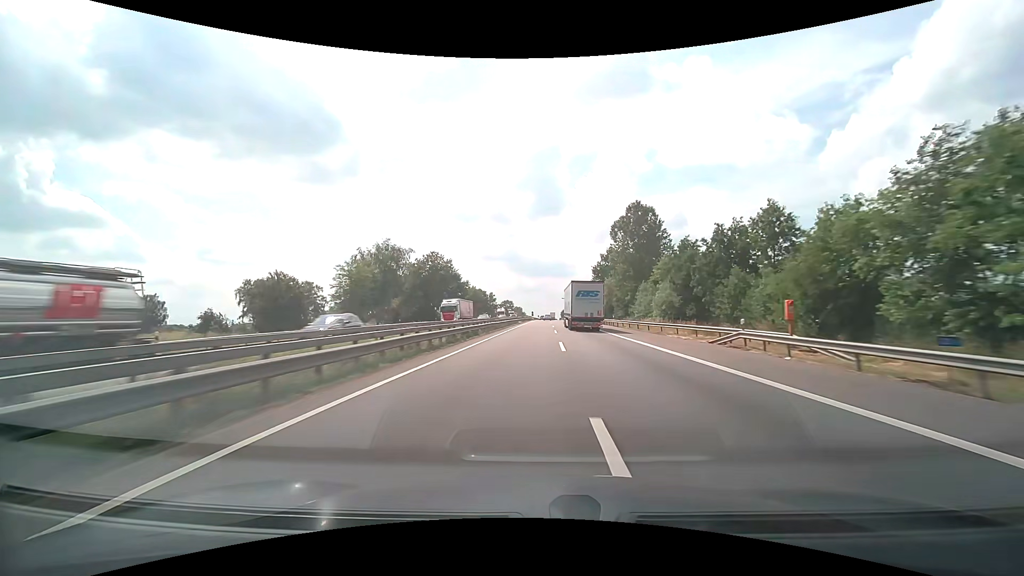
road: motorway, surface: asphalt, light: Day
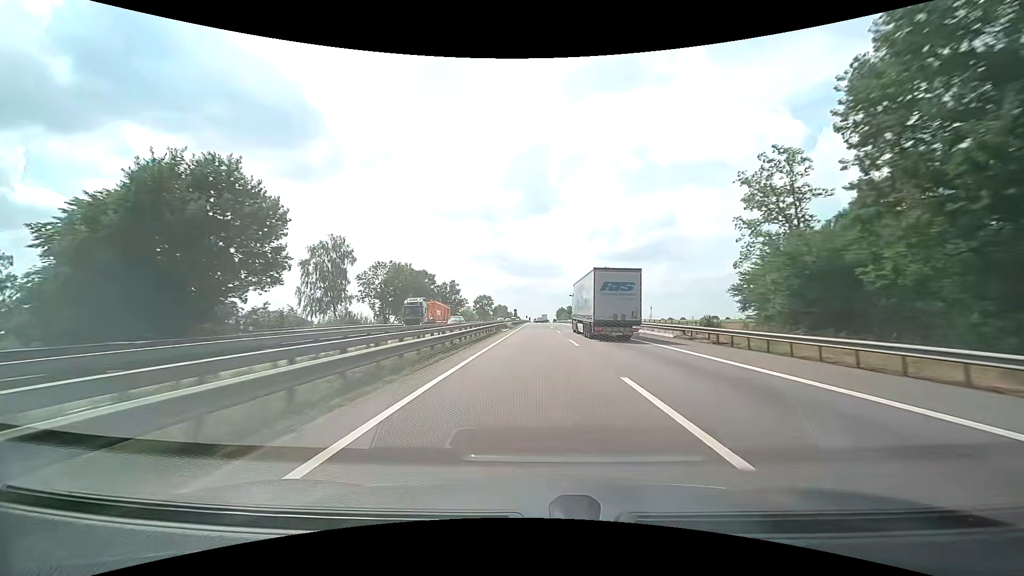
(+1.3, +85.5) m; +1°
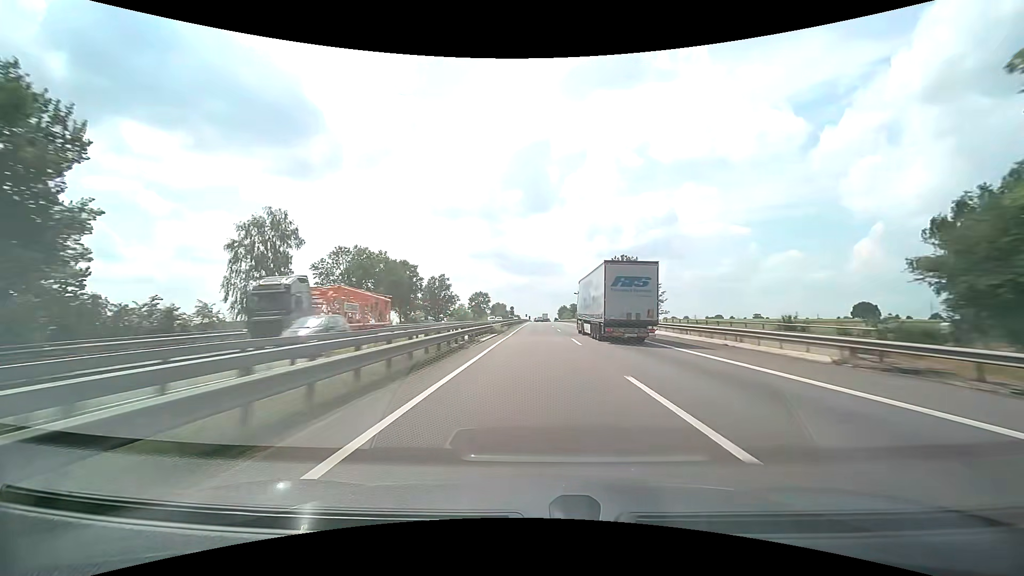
(0.0, +17.8) m; 0°
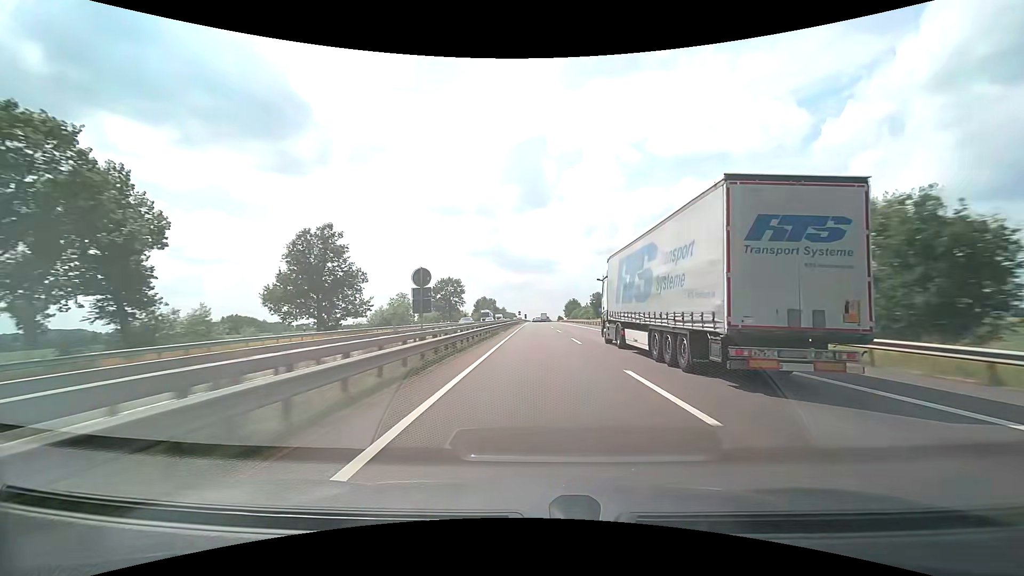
(+0.4, +73.4) m; 0°
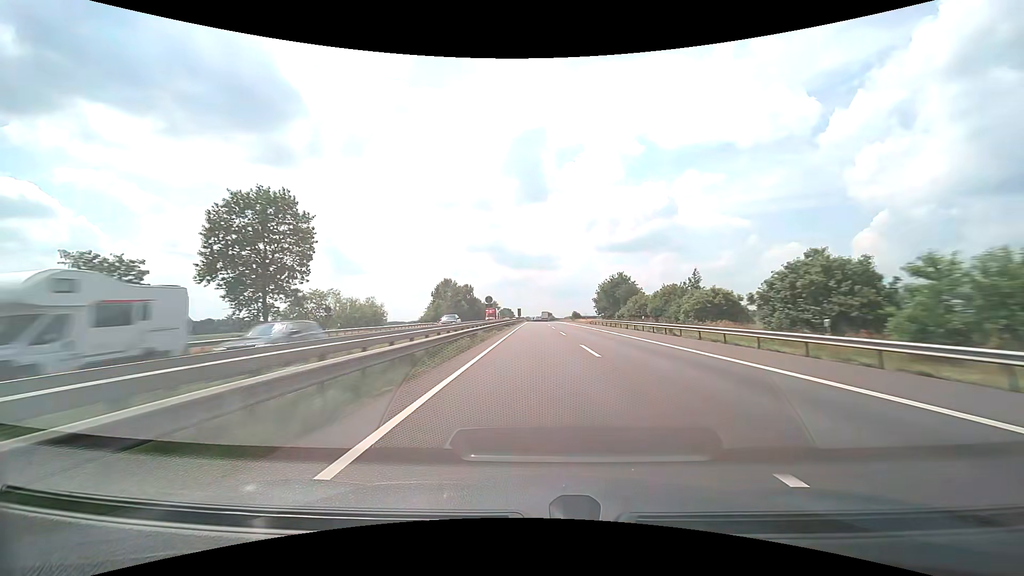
(+0.3, +97.0) m; 0°
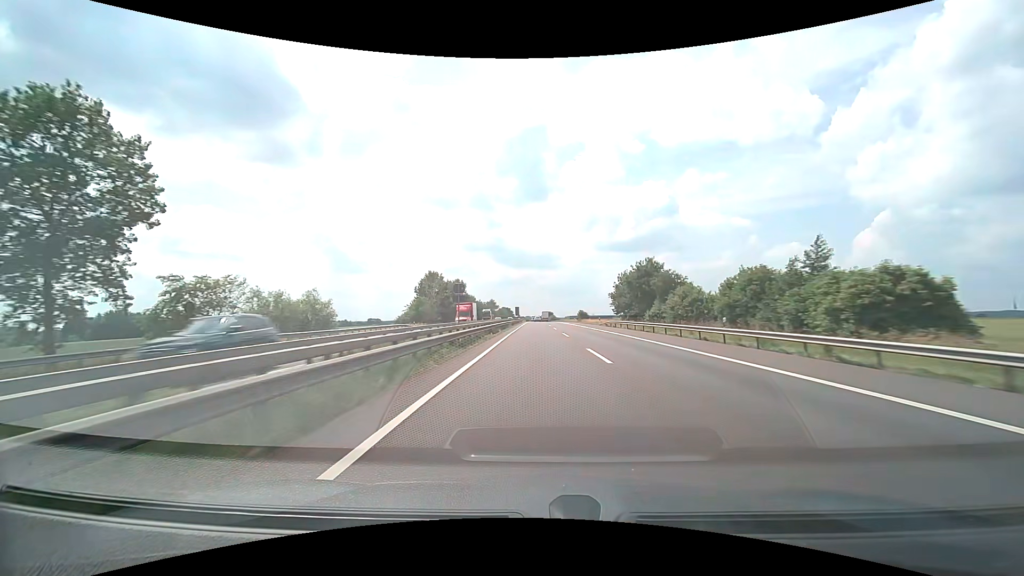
(0.0, +19.9) m; 0°
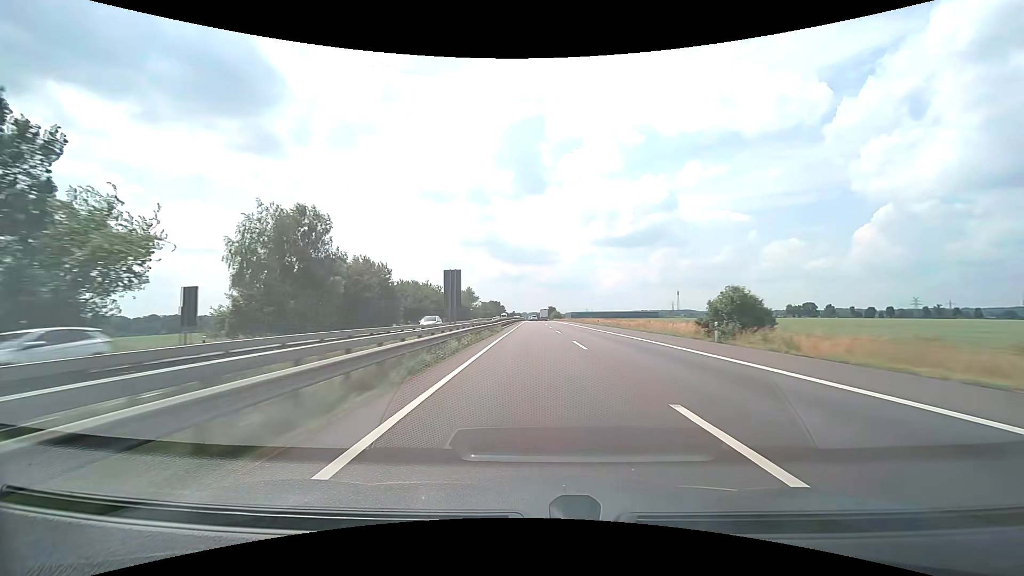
(+0.1, +101.2) m; 0°
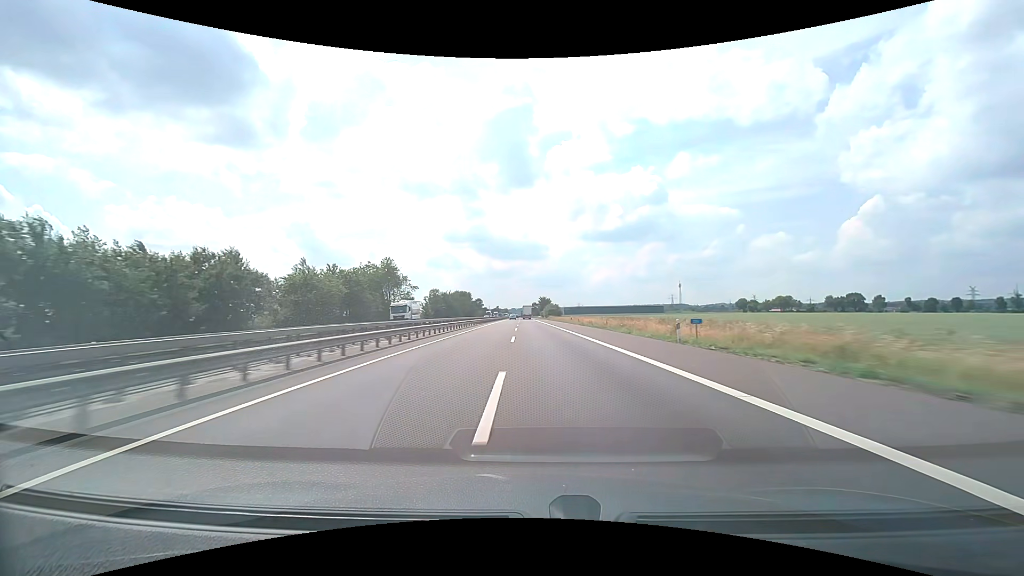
(+2.2, +102.5) m; +1°
(0, +10) (0, +20) (0, +30) (0, +40) (-1, +50) (-1, +60) (-1, +70) (-1, +80) (-2, +90) (-2, +100) m
